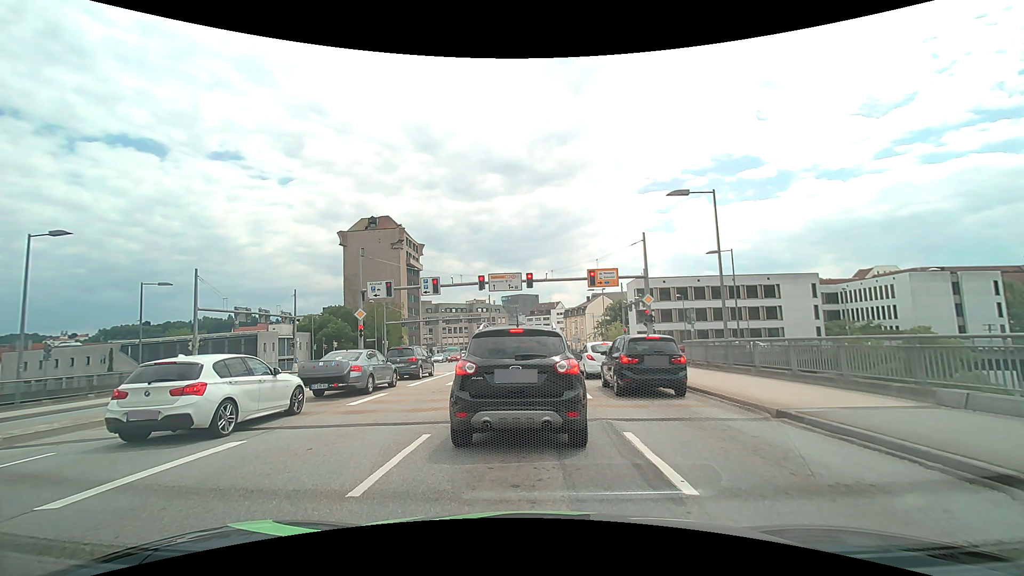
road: primary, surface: asphalt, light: Day
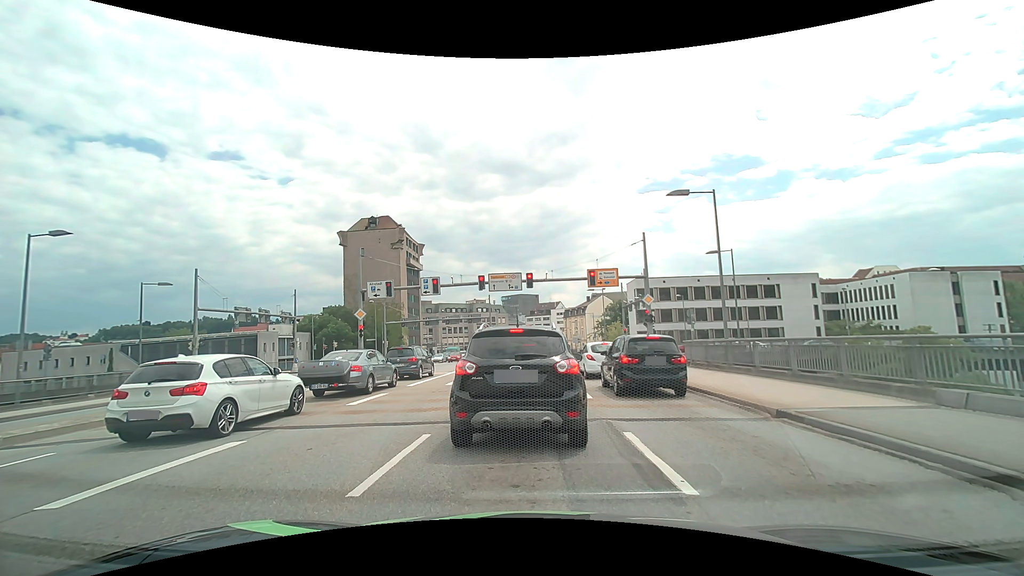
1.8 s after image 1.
(0.0, 0.0) m; 0°
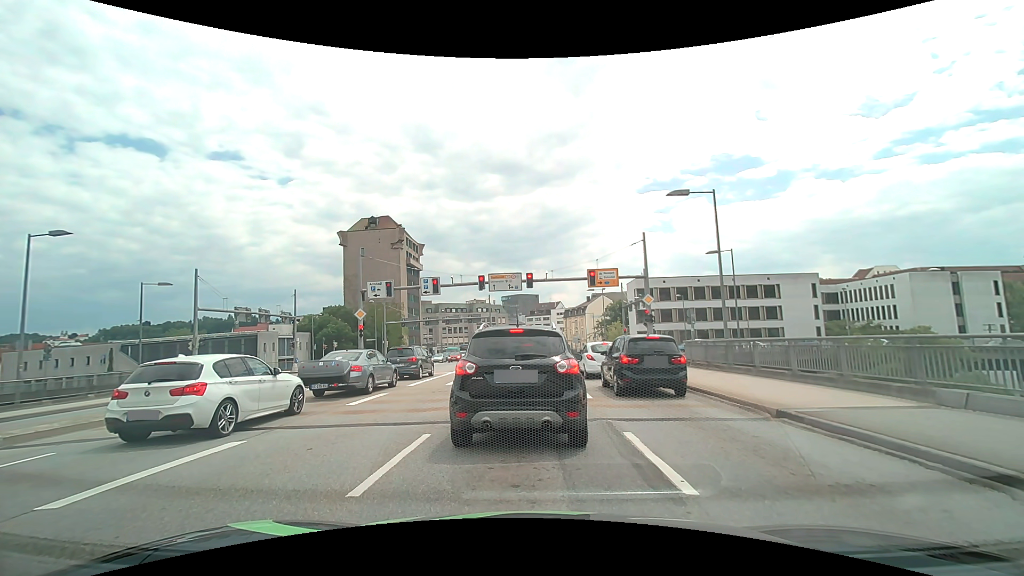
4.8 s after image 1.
(0.0, 0.0) m; 0°
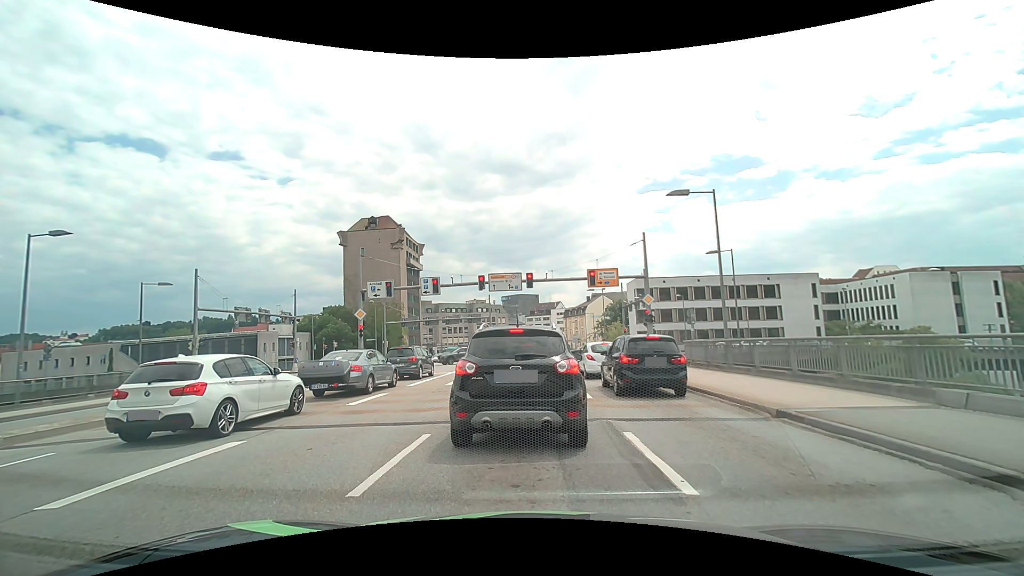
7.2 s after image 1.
(0.0, 0.0) m; 0°
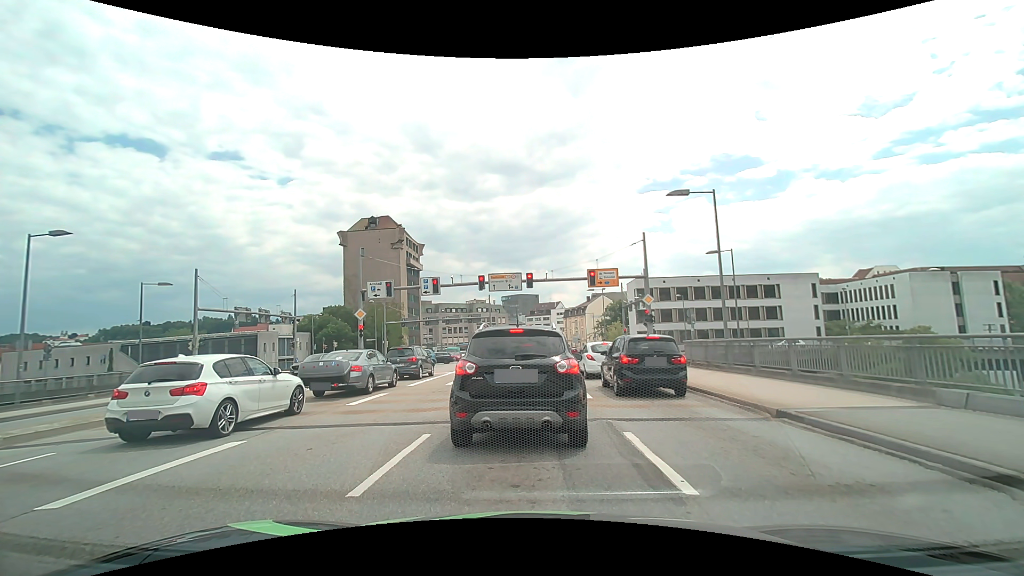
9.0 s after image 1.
(0.0, 0.0) m; 0°
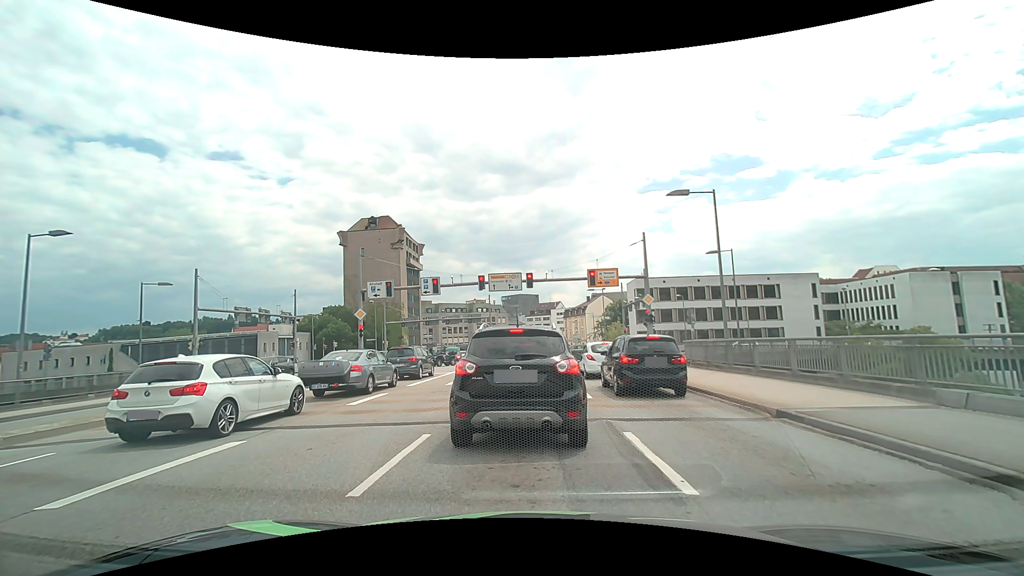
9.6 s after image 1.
(0.0, 0.0) m; 0°
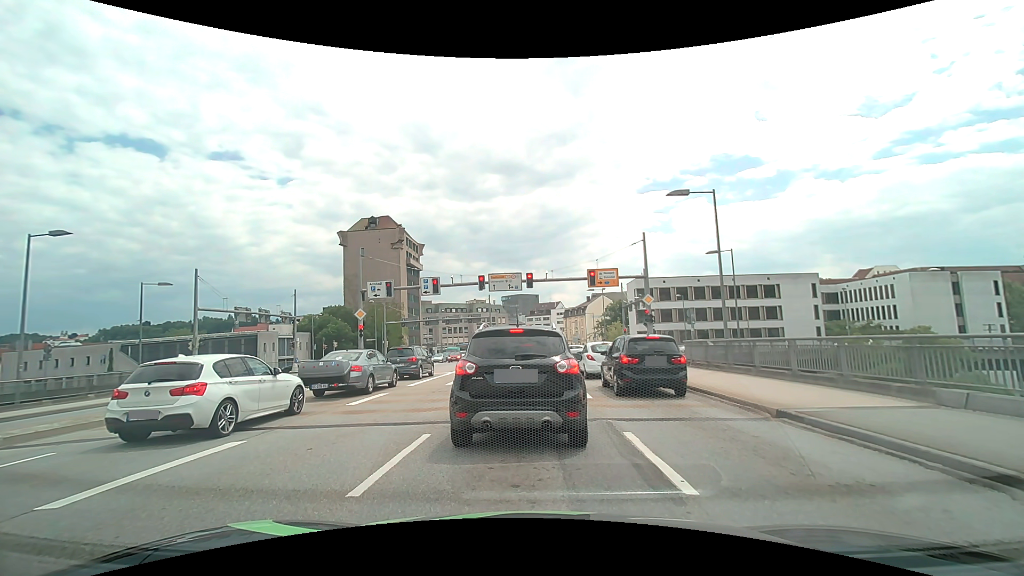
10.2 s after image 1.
(0.0, 0.0) m; 0°
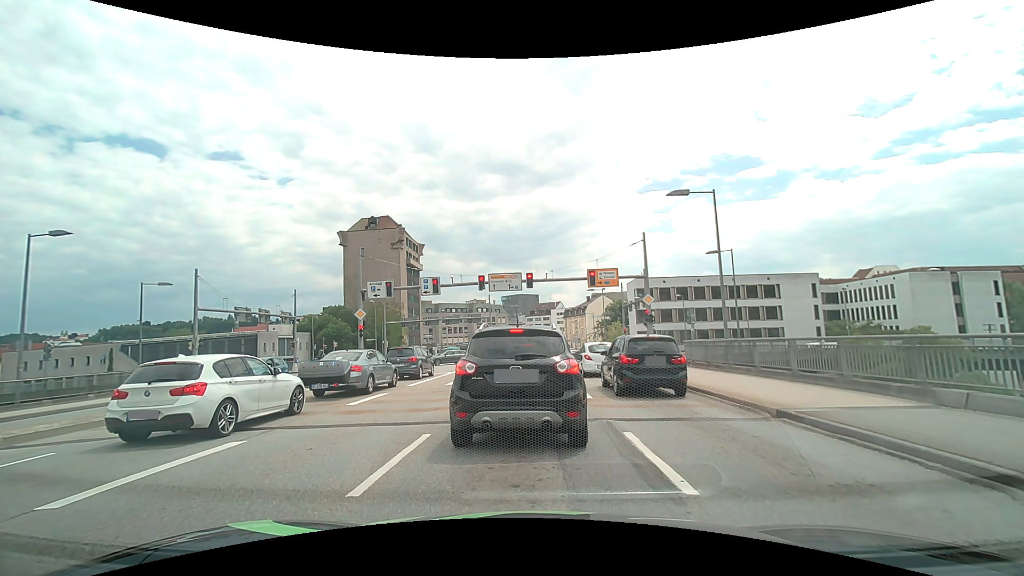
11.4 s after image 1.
(0.0, 0.0) m; 0°
(0, +10) (0, +20) (0, +30) (0, +40) (+1, +50) (+1, +60) (+1, +70) (+1, +80) (+1, +90) (+1, +100) m
